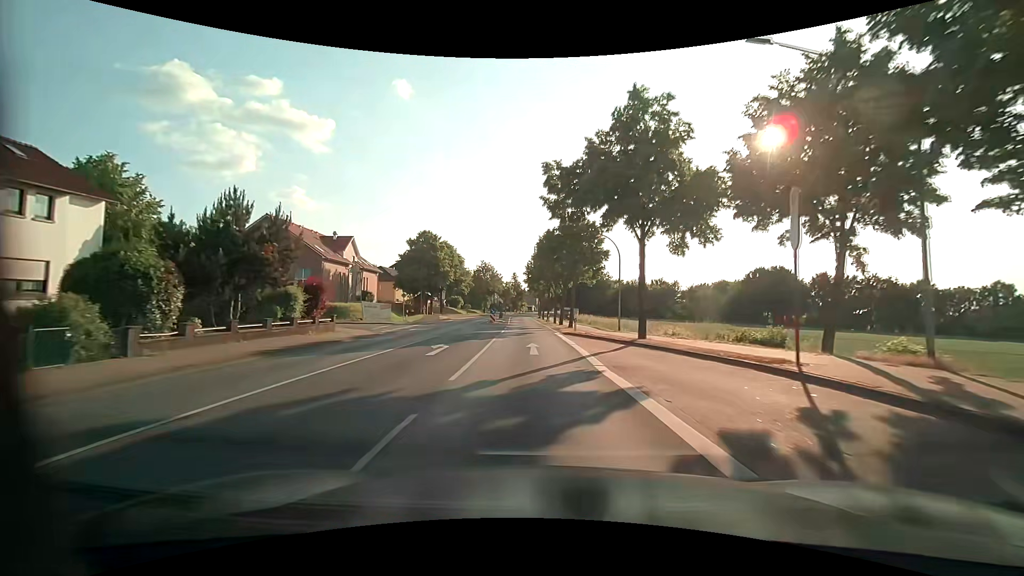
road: primary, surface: asphalt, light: Day
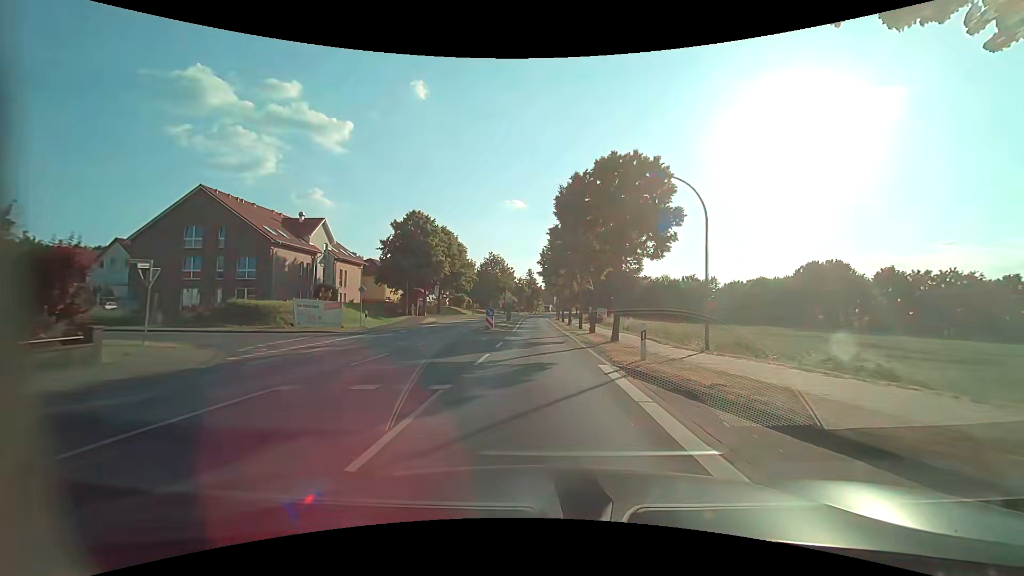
(-0.3, +16.1) m; -2°
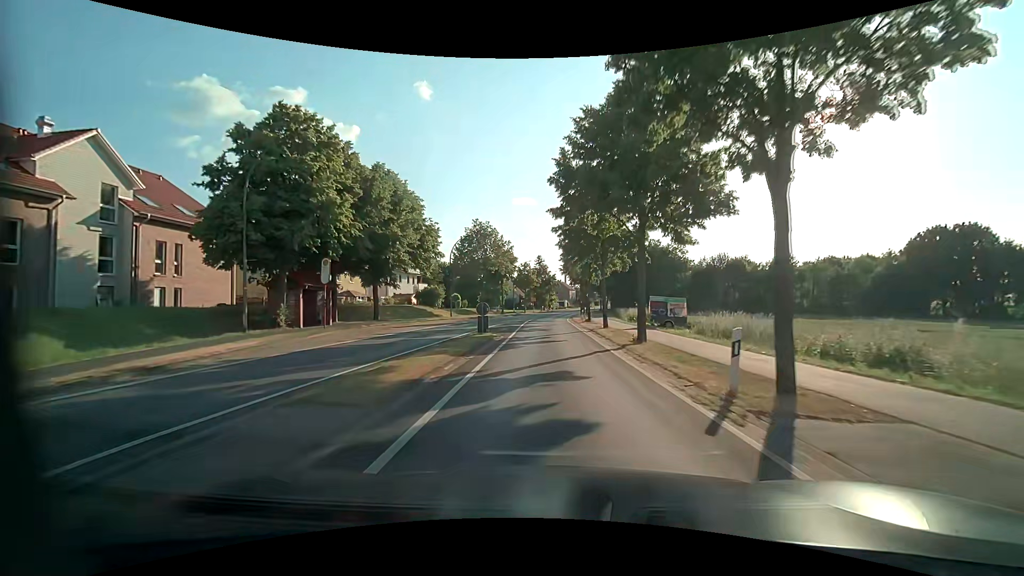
(-0.2, +33.0) m; 0°
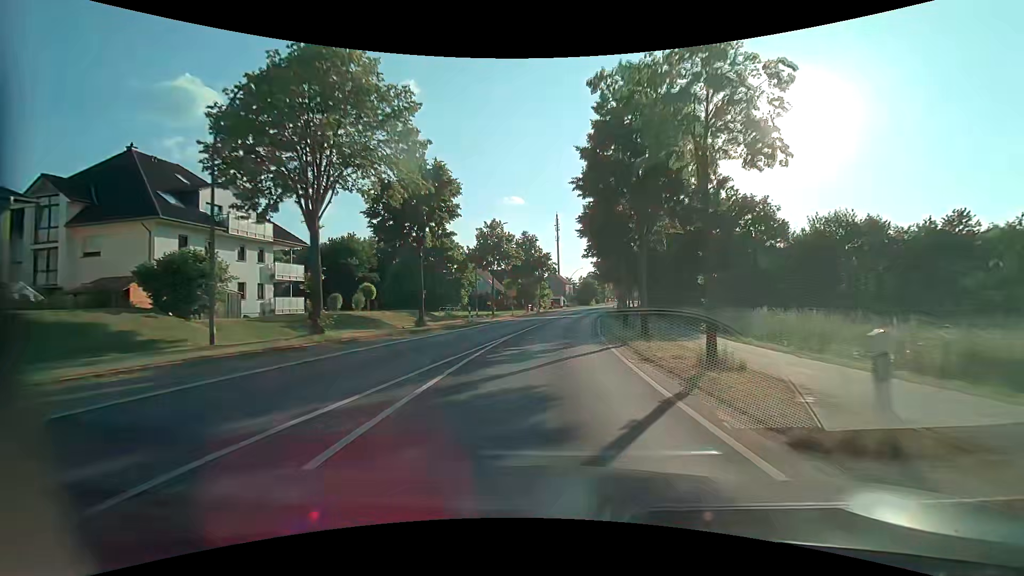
(-0.1, +41.7) m; +1°
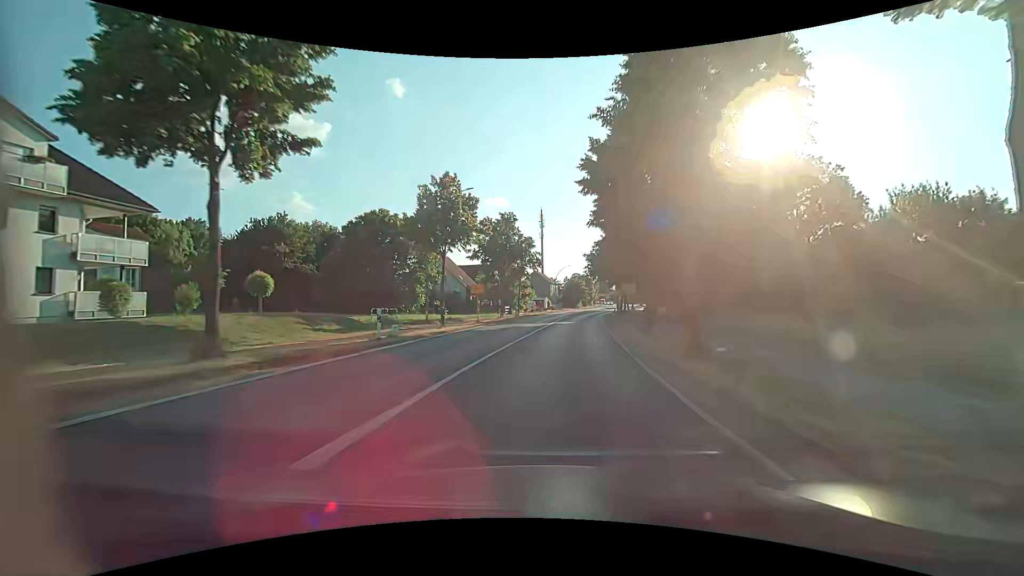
(0.0, +15.7) m; +1°
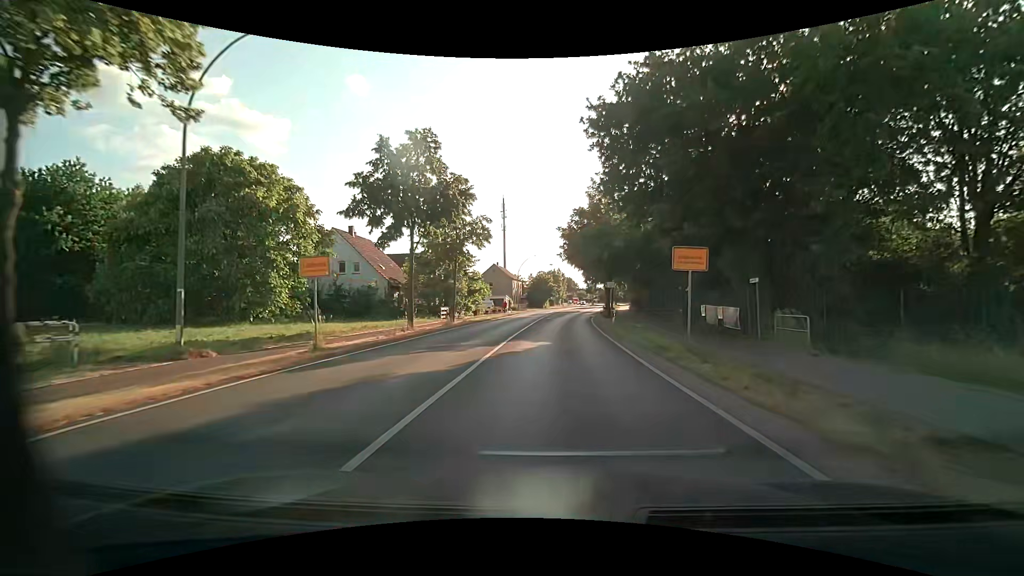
(+0.9, +21.5) m; +5°
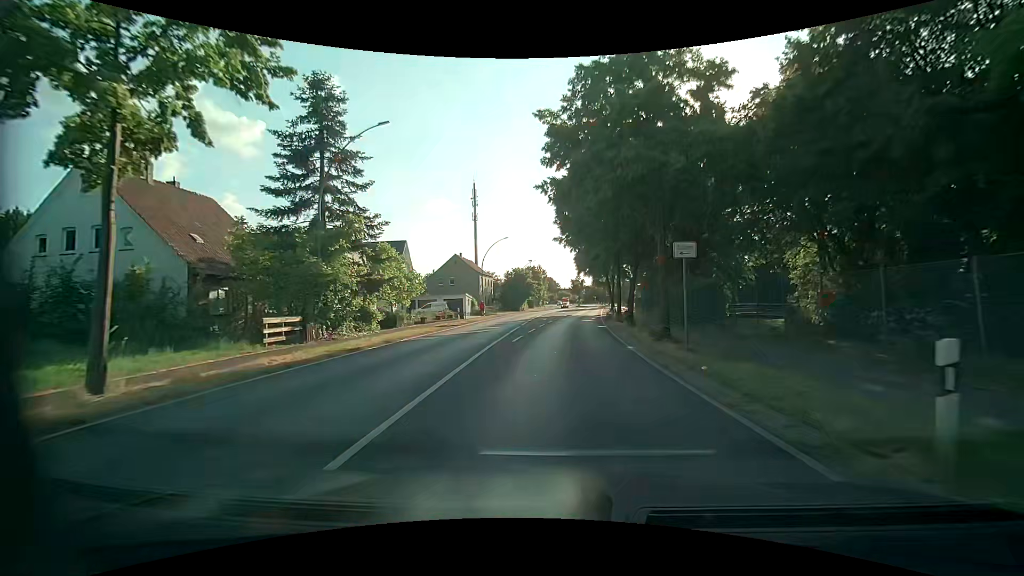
(+0.4, +25.2) m; +2°
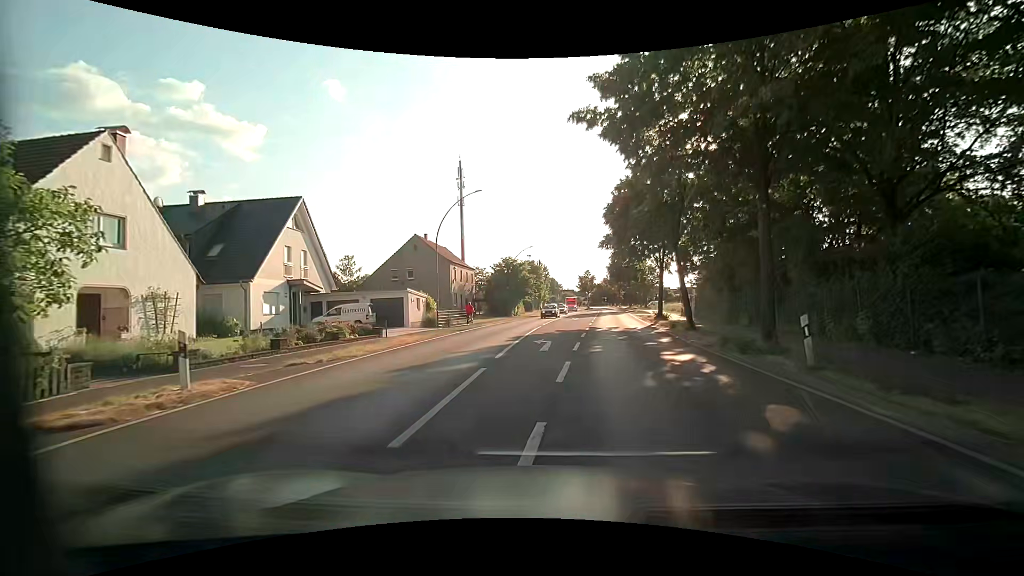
(-0.3, +26.9) m; -1°
(0, +10) (+1, +20) (+1, +30) (+2, +40) (+4, +50) (+5, +60) (+6, +70) (+7, +80) (+8, +90) (+4, +98) m
